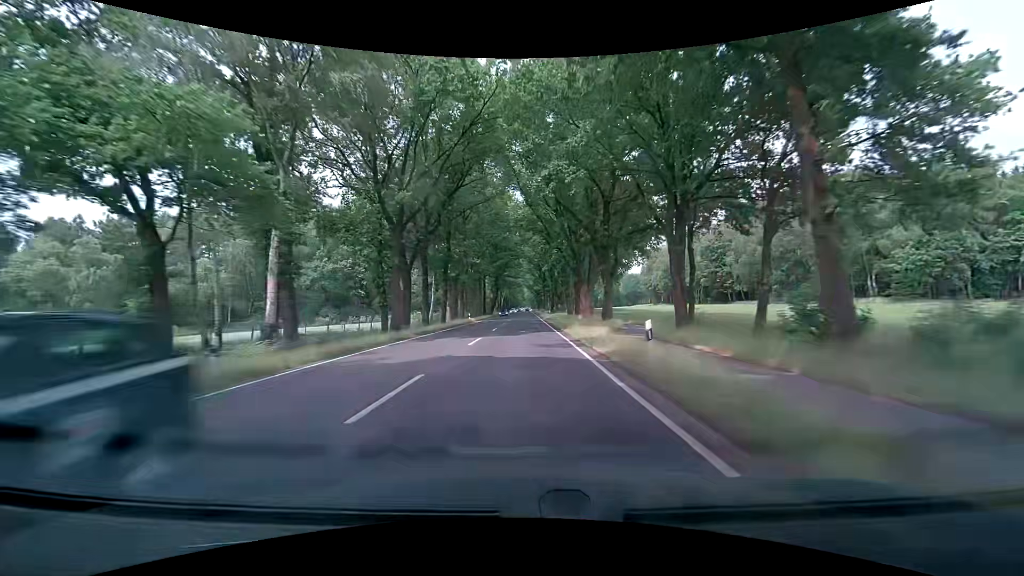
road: primary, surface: asphalt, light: Day
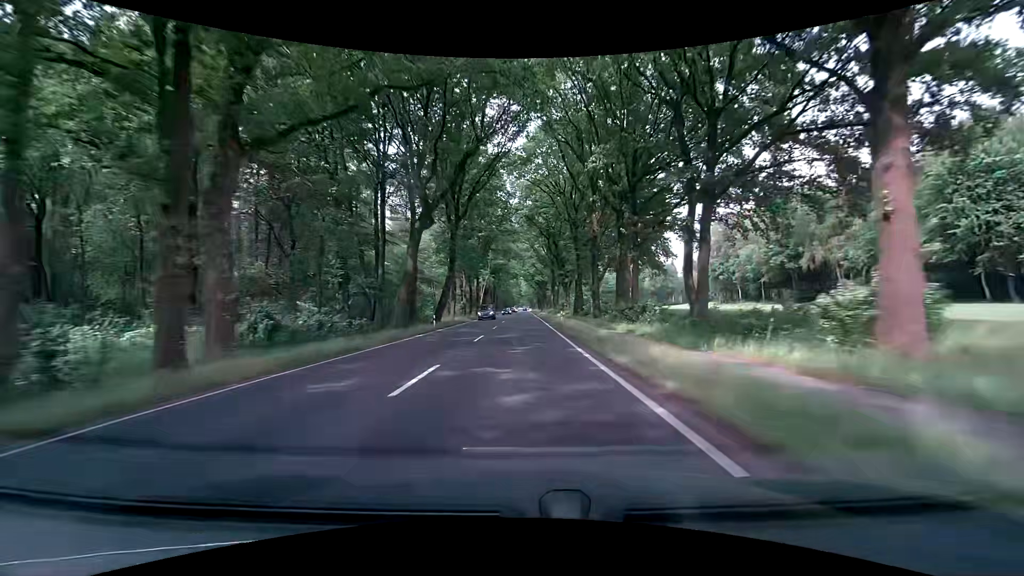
(0.0, +72.9) m; 0°
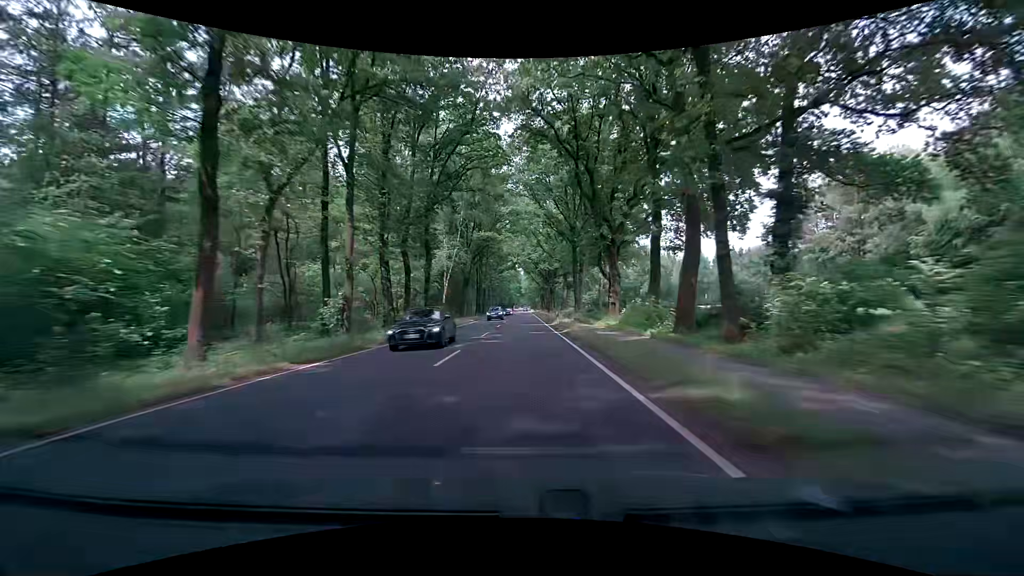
(-0.3, +45.7) m; 0°
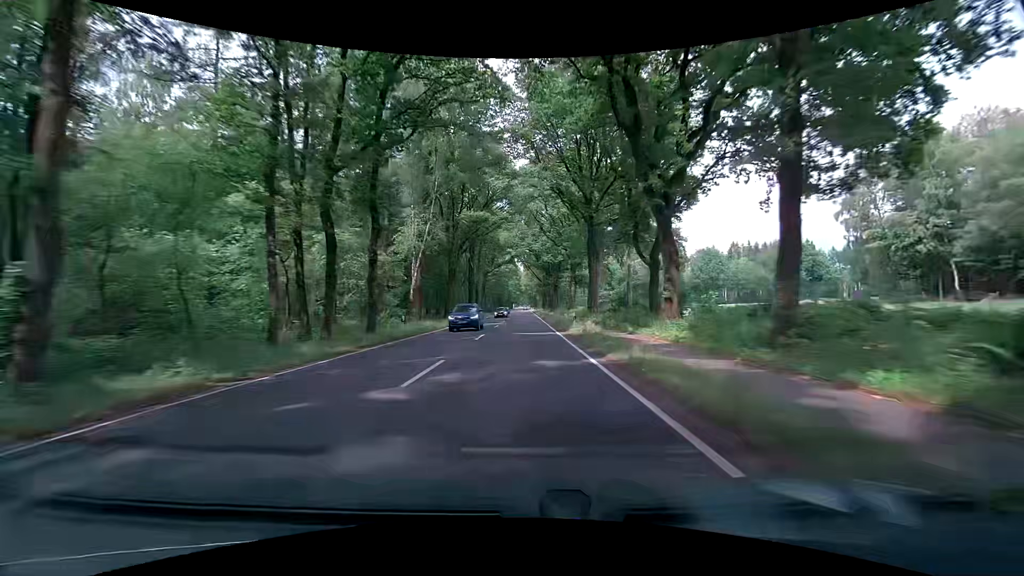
(-0.1, +15.4) m; 0°
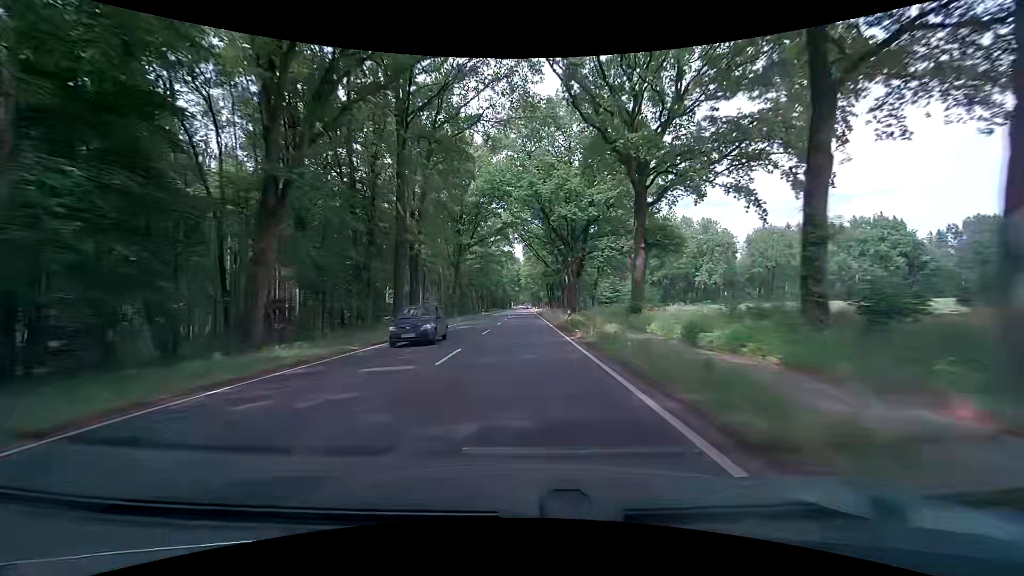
(0.0, +46.6) m; 0°
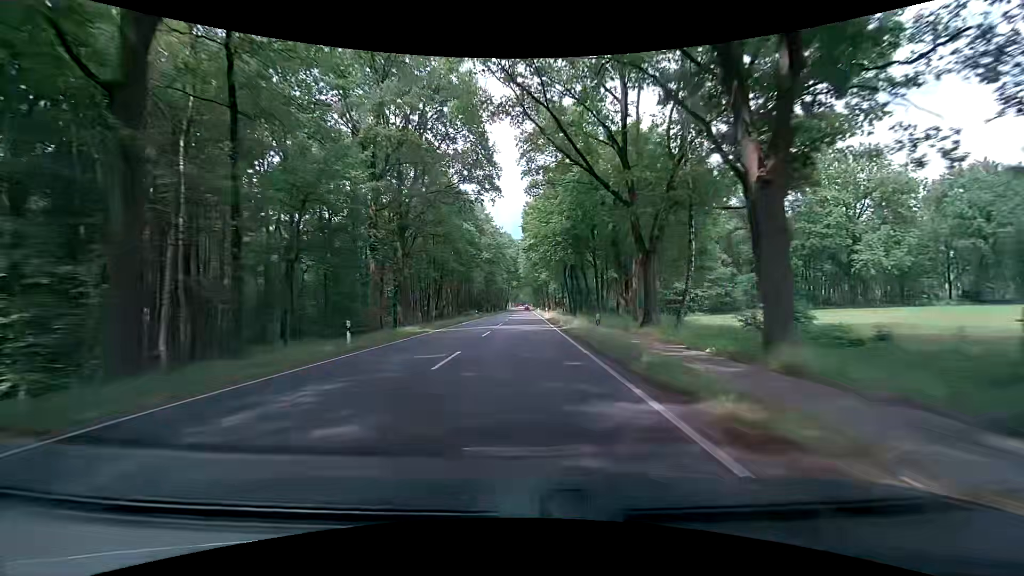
(0.0, +62.6) m; 0°
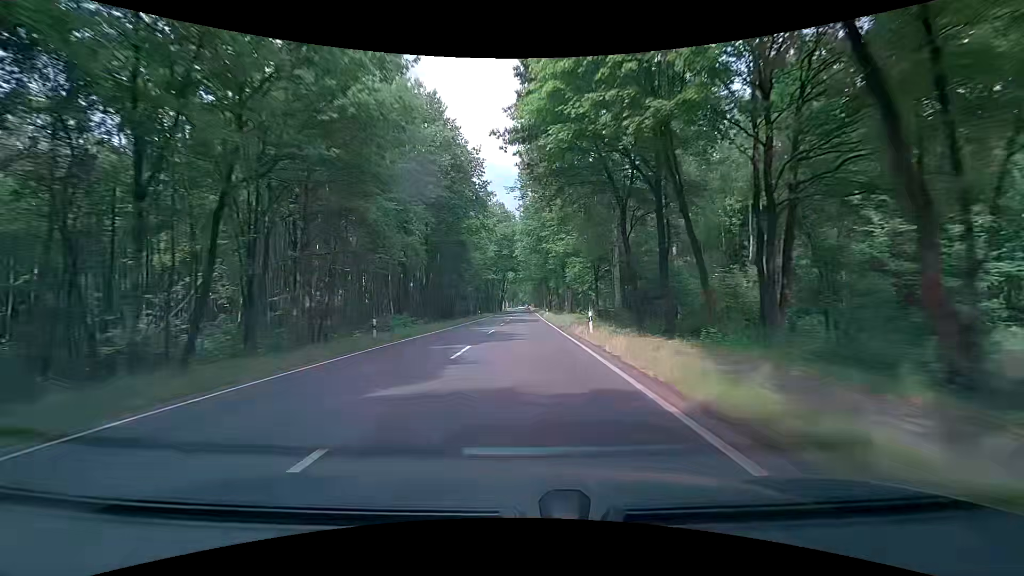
(-0.3, +47.2) m; 0°
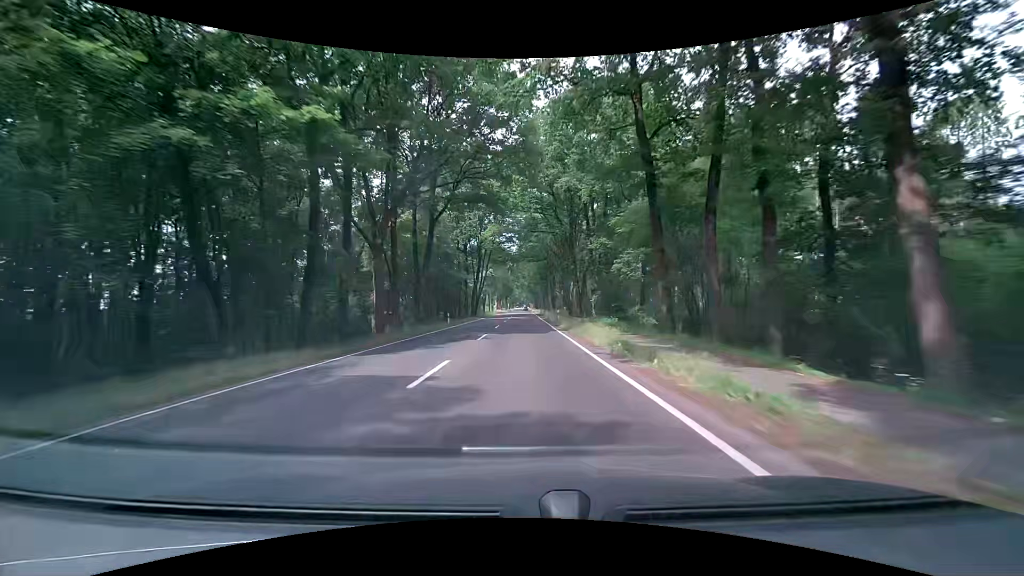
(-0.3, +79.0) m; 0°
(0, +10) (0, +20) (0, +30) (0, +40) (0, +50) (+1, +60) (+1, +70) (+1, +80) (+1, +90) (+1, +100) m
